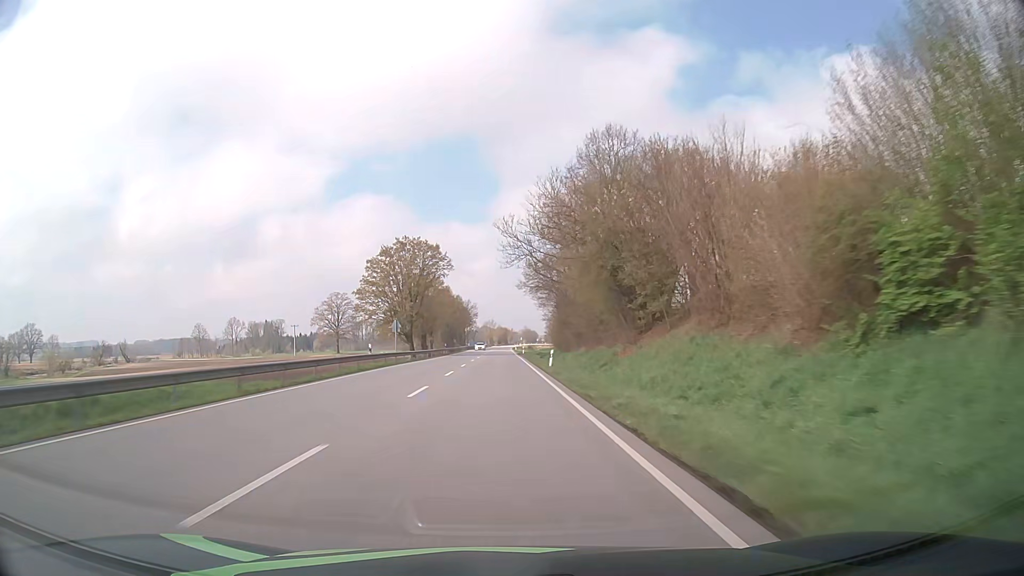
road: primary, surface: asphalt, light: Day
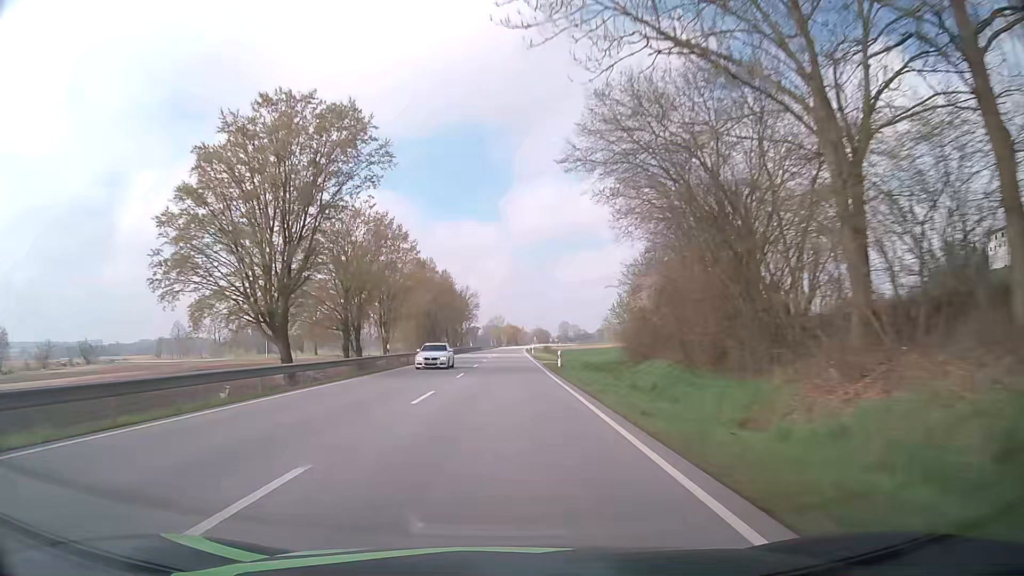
(-0.4, +47.5) m; -1°
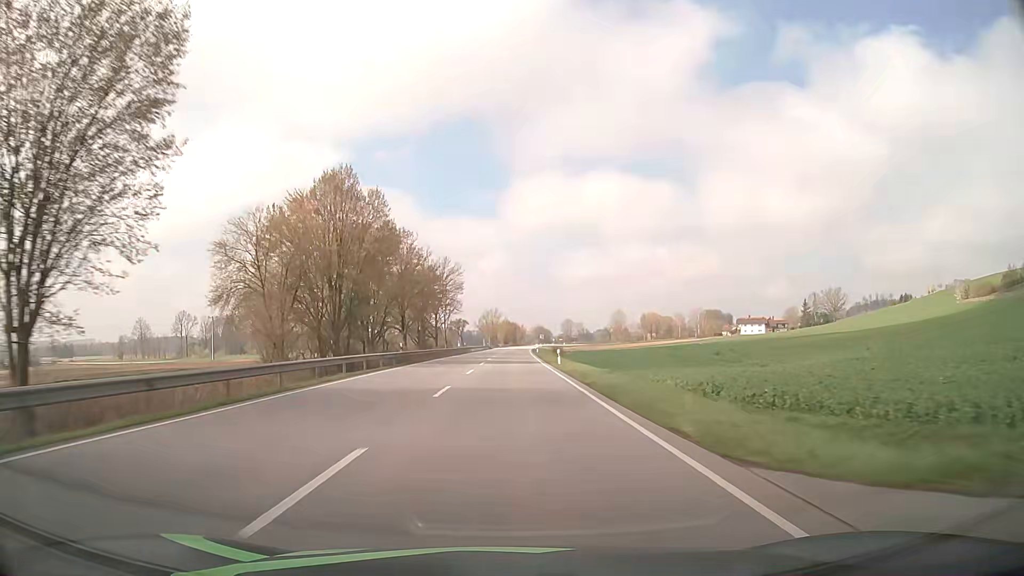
(+0.1, +47.5) m; 0°
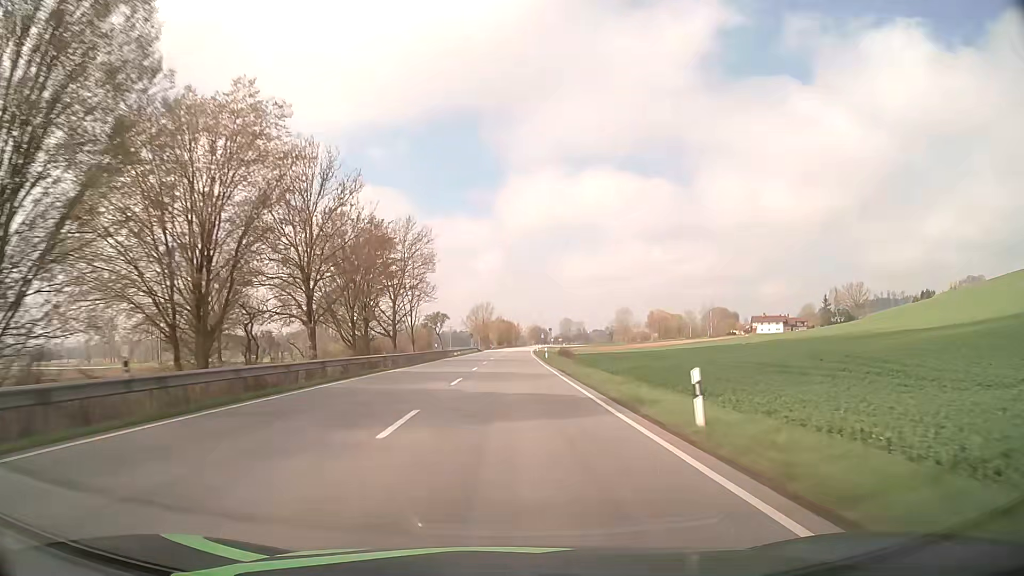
(+0.1, +31.6) m; 0°
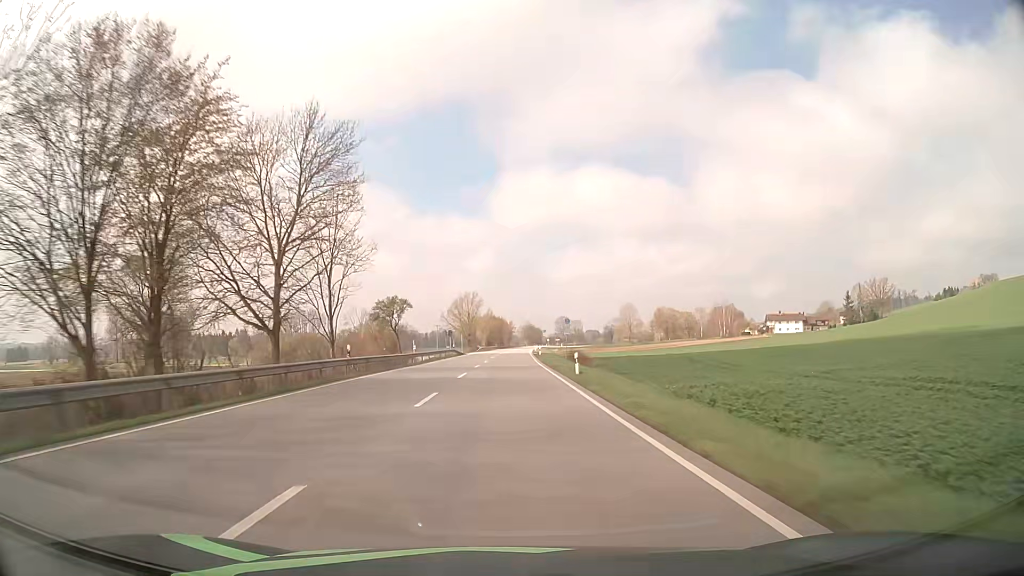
(+0.2, +31.6) m; +1°
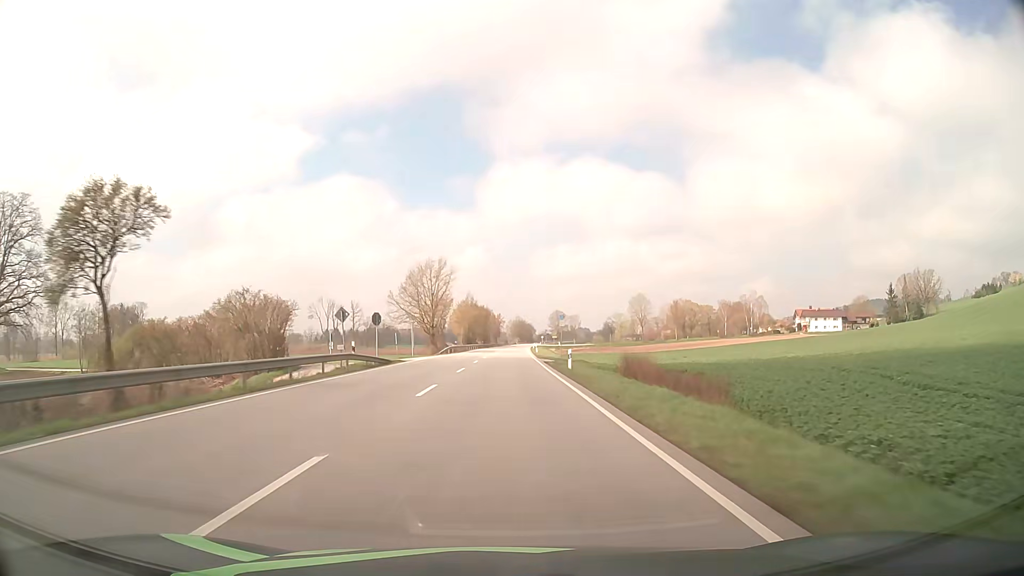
(+0.4, +47.4) m; +1°
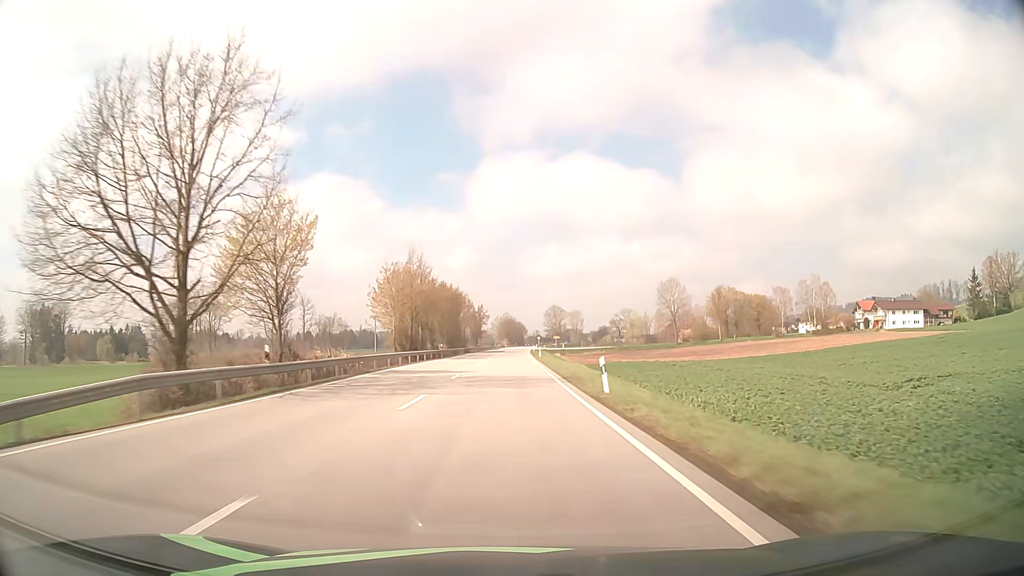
(+0.6, +63.2) m; +1°
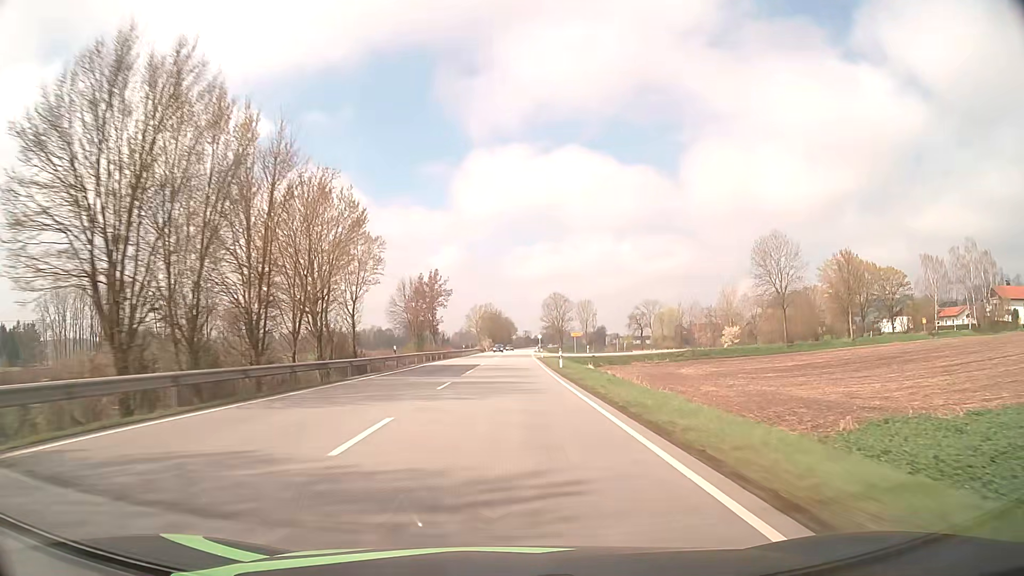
(+0.8, +79.1) m; +1°
(0, +10) (0, +20) (0, +30) (0, +40) (0, +50) (+1, +60) (+1, +70) (+1, +80) (+1, +90) (+2, +100) m
